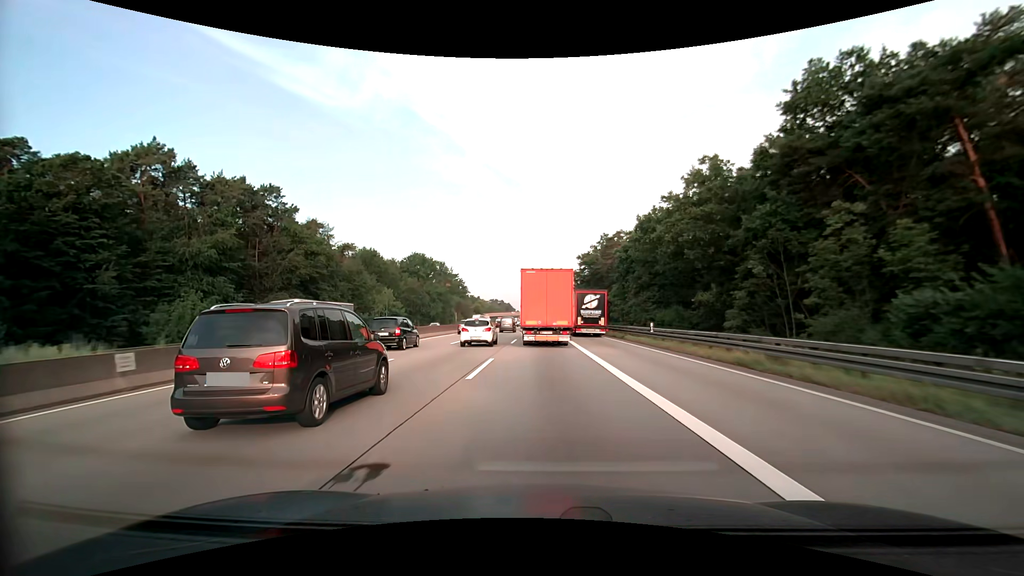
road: motorway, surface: asphalt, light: Day
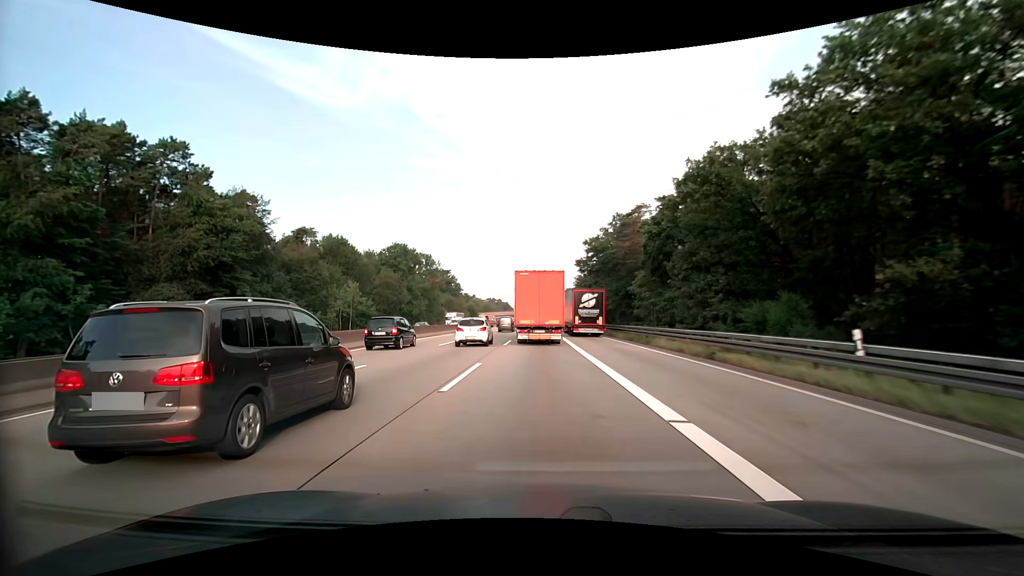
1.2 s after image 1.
(+0.1, +20.4) m; 0°
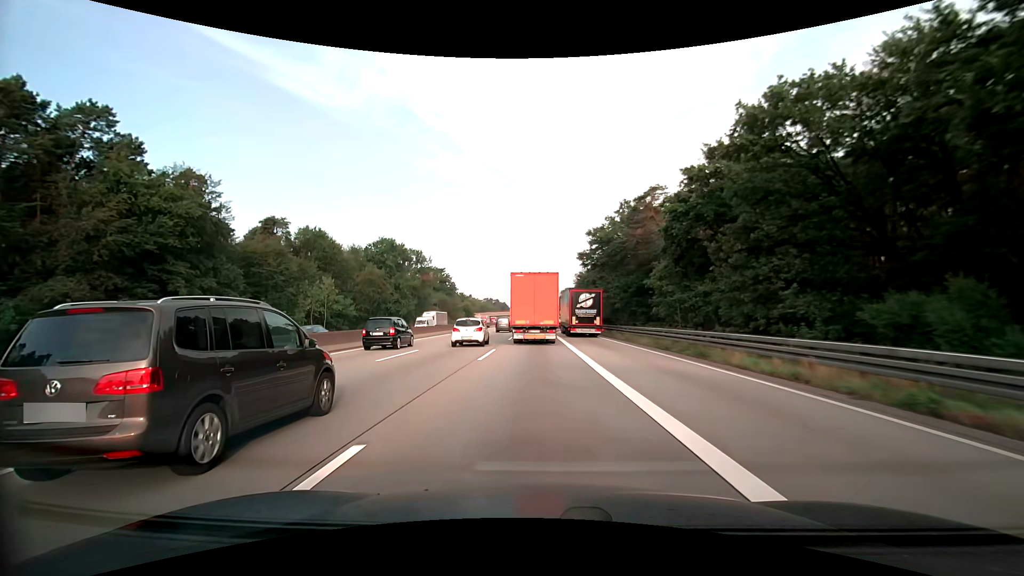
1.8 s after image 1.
(0.0, +10.1) m; 0°
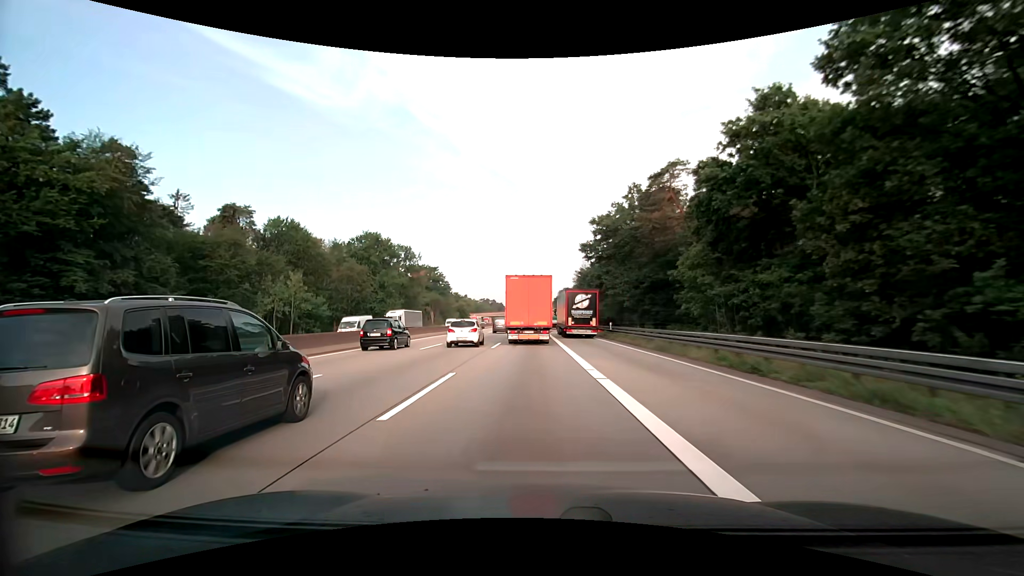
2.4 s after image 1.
(0.0, +10.1) m; 0°
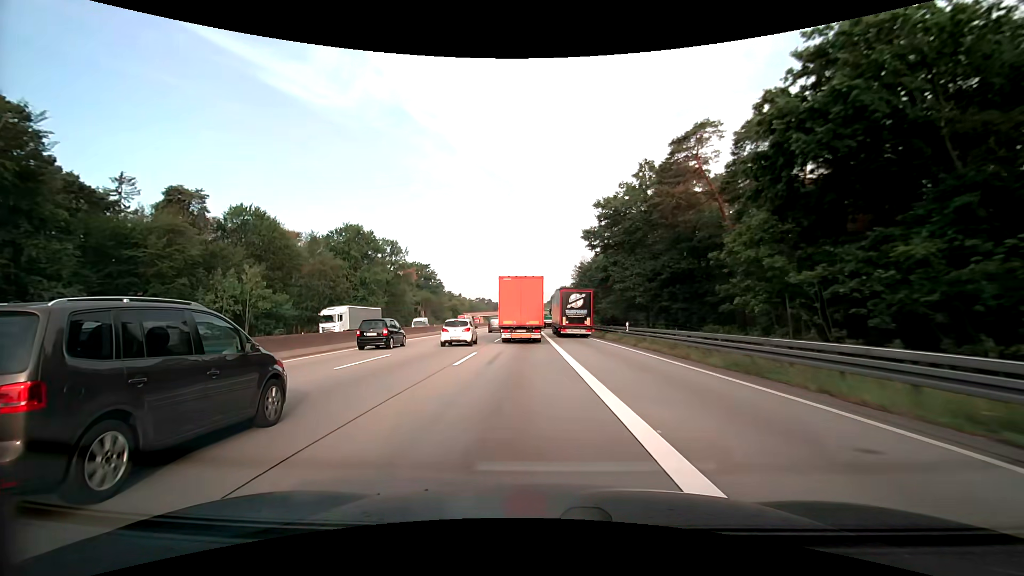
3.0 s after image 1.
(+0.1, +10.1) m; +1°
